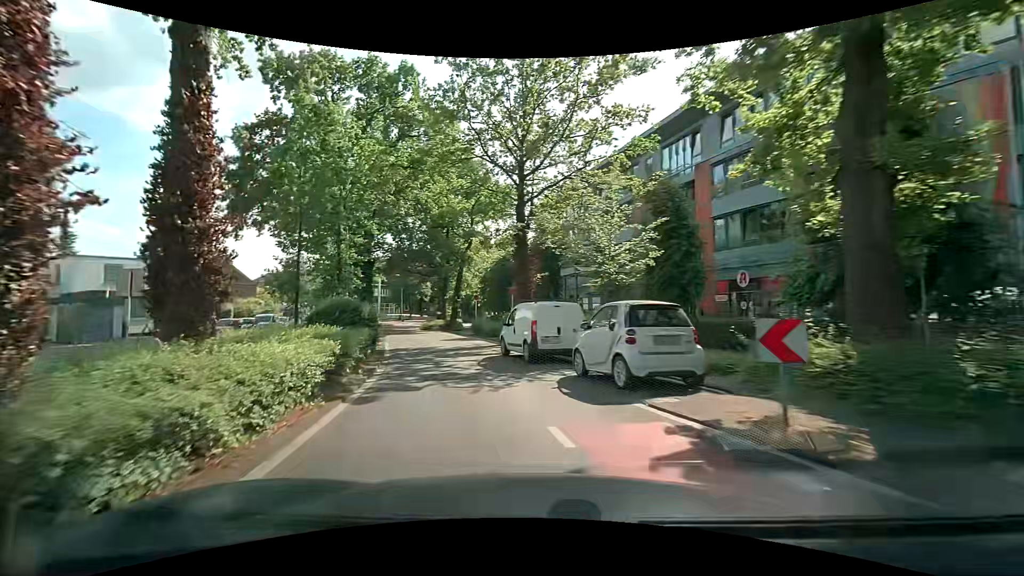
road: tertiary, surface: asphalt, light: Day
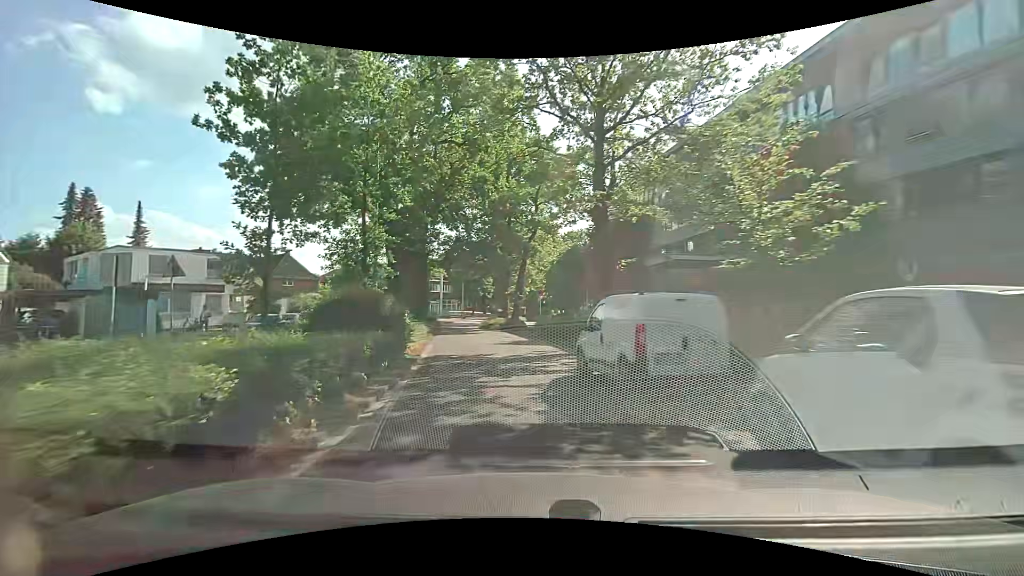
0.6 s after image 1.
(-0.4, +5.6) m; -8°
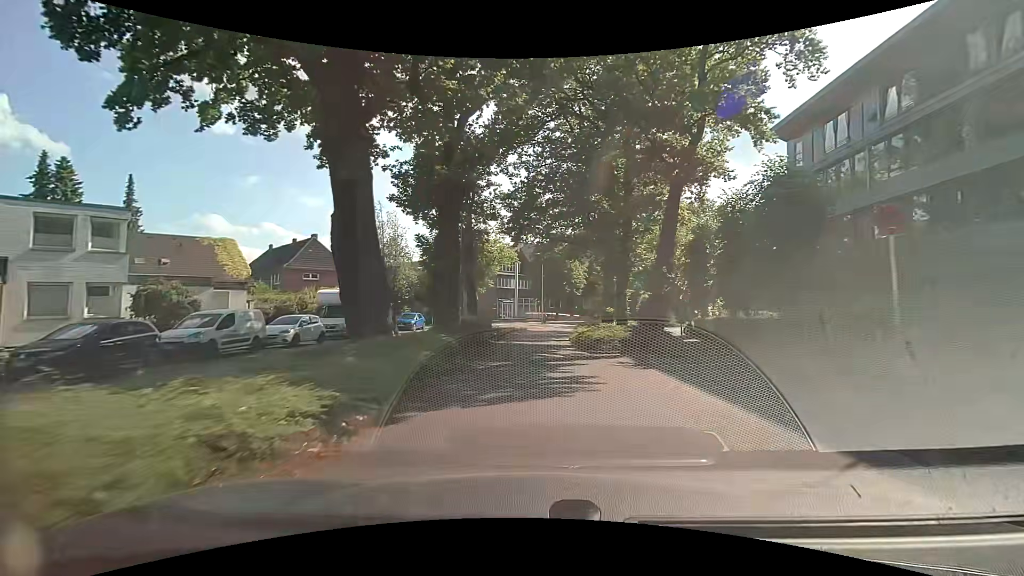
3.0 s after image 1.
(-2.5, +23.7) m; -9°
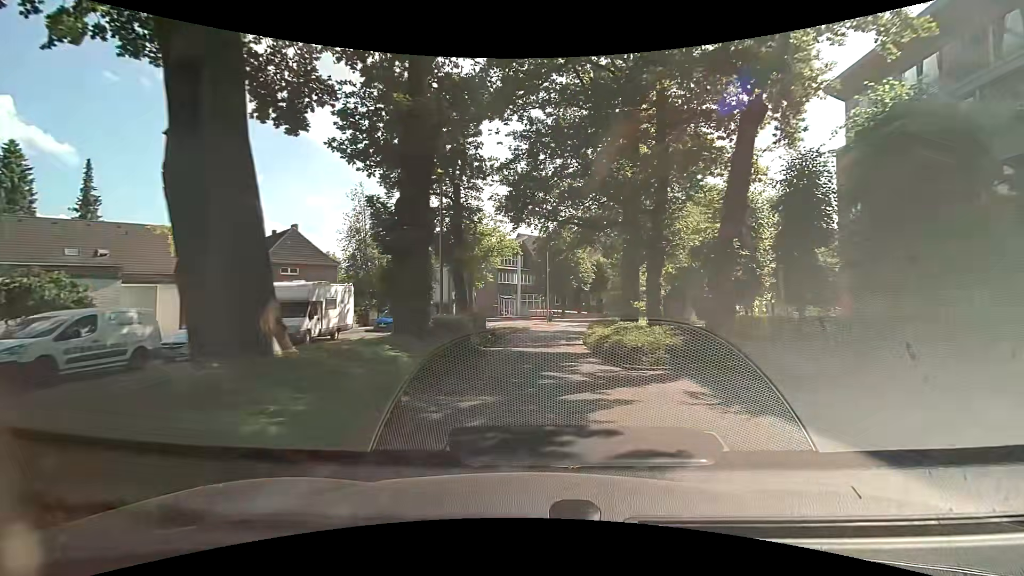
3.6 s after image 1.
(0.0, +6.3) m; 0°
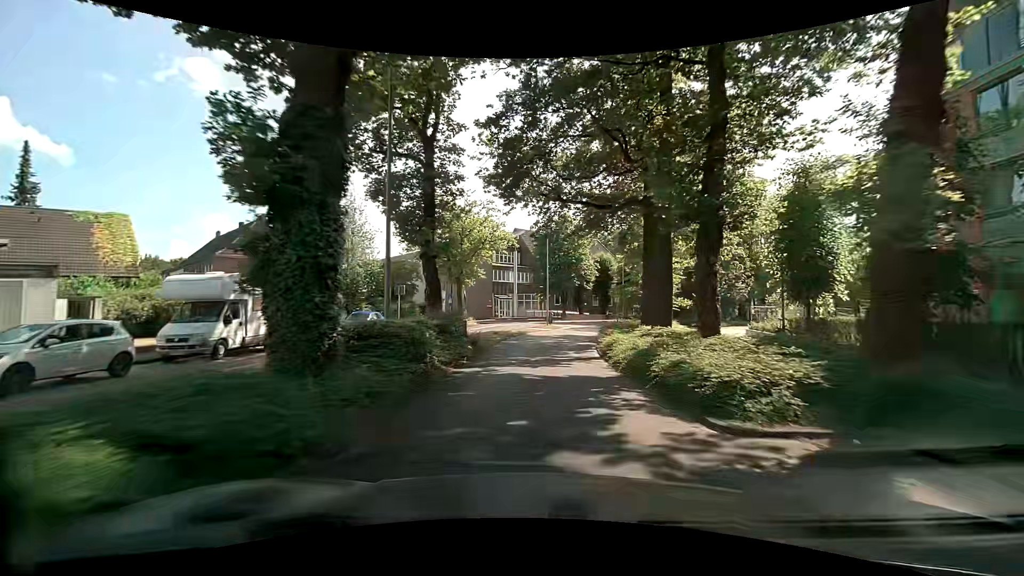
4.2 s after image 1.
(0.0, +6.4) m; 0°
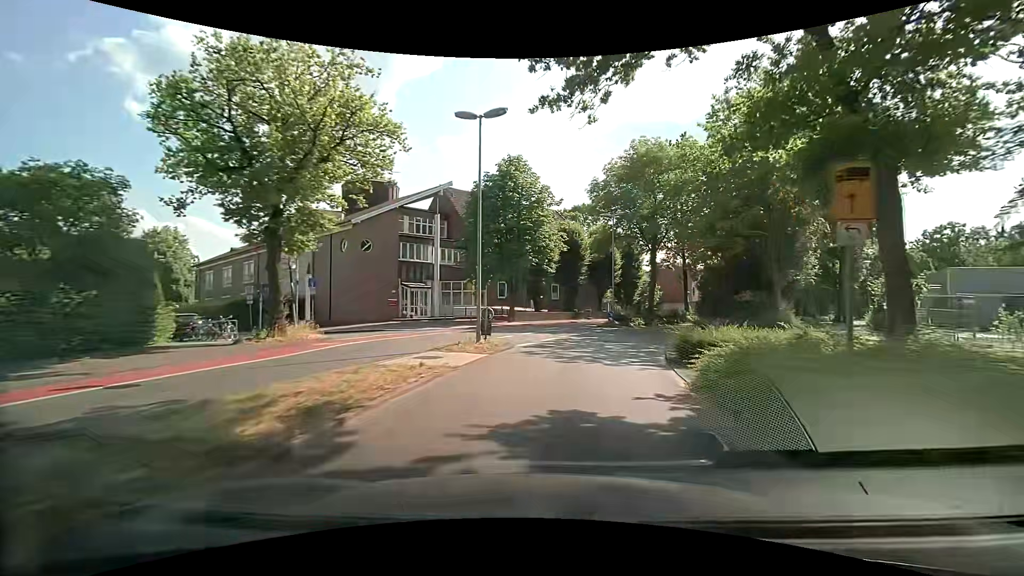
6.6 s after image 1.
(+0.6, +25.2) m; +7°
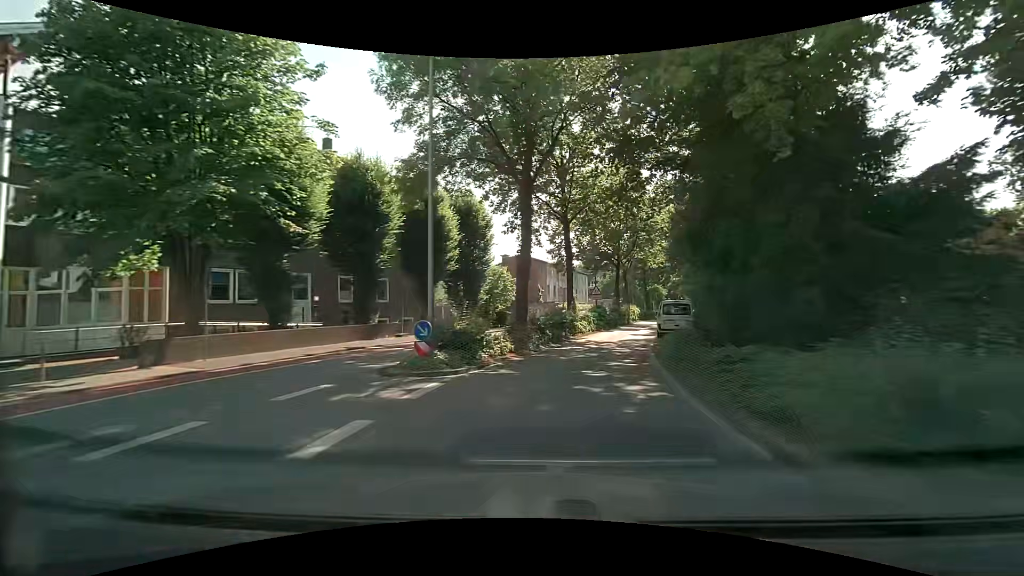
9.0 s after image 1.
(+3.3, +23.8) m; +17°
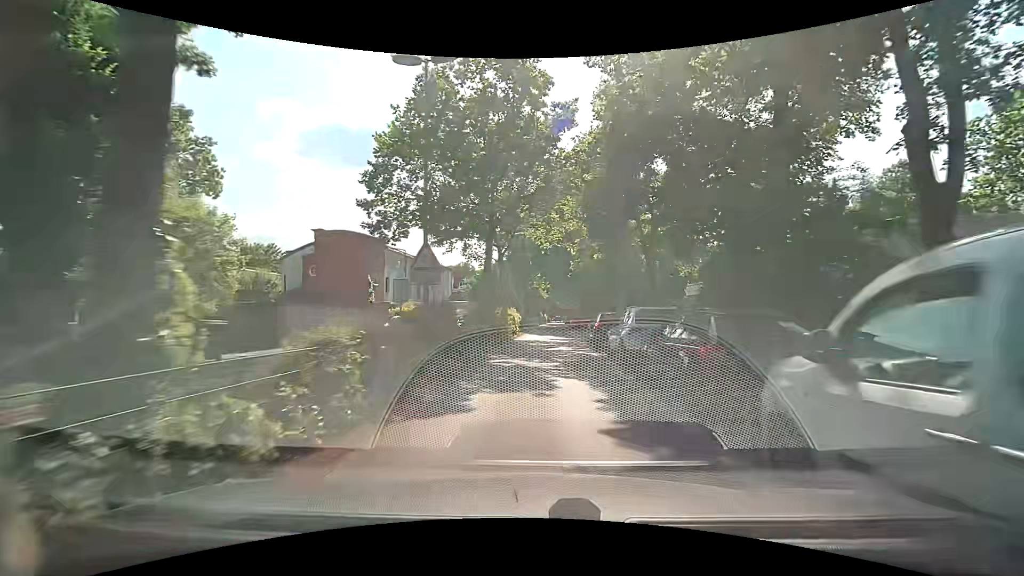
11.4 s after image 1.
(+3.6, +23.8) m; +15°
(0, +10) (0, +20) (+1, +30) (+1, +40) (+1, +50) (+2, +60) (+2, +70) (+2, +80) (+3, +90) (+3, +100) m
